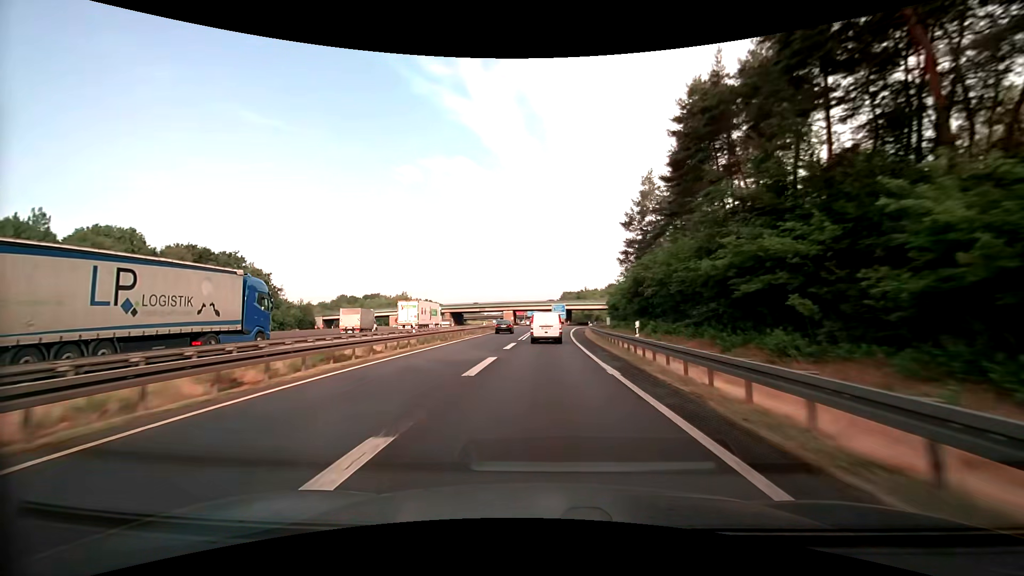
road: motorway_link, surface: asphalt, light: Day
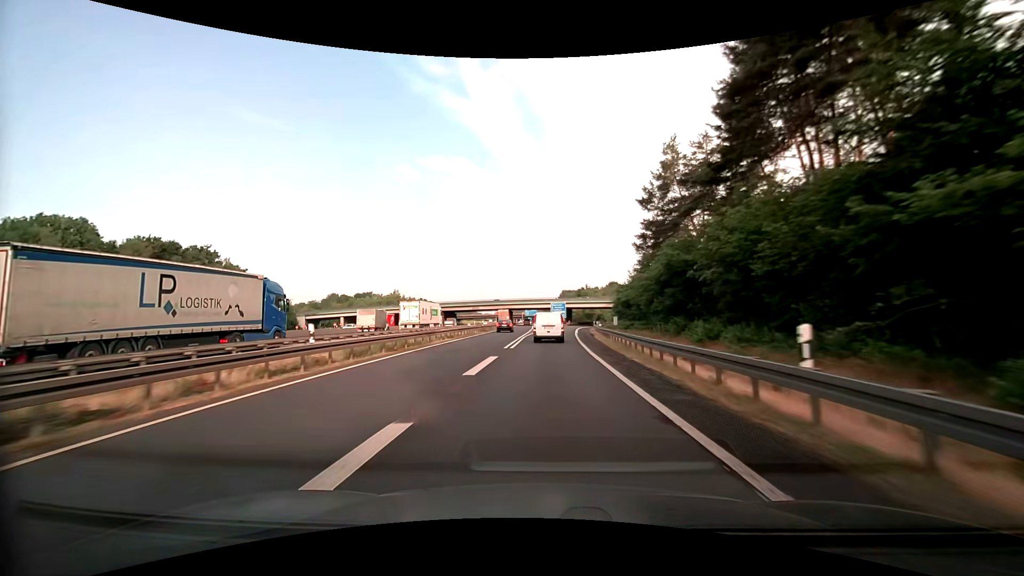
(-0.1, +11.7) m; 0°
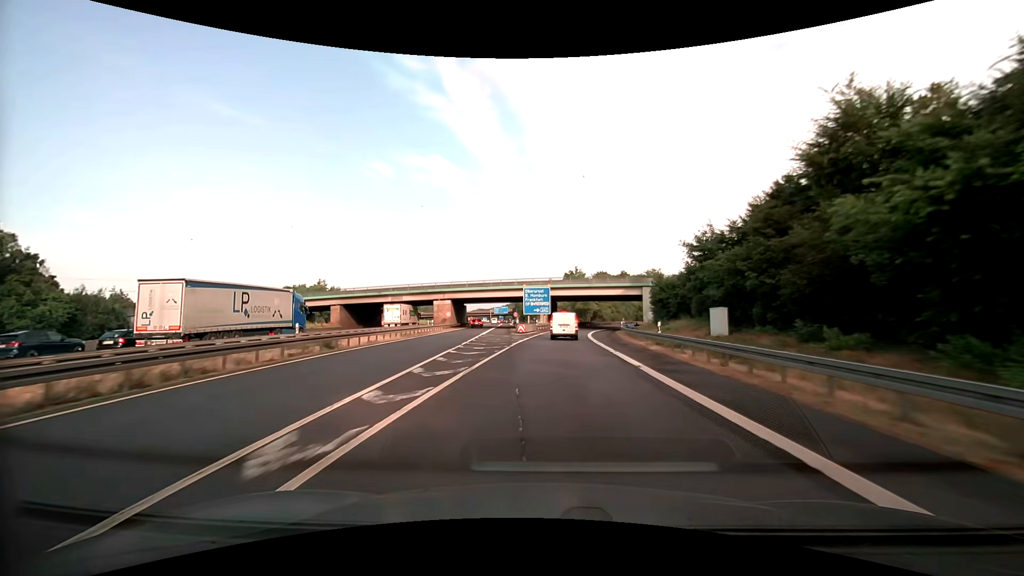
(+1.0, +57.3) m; +3°
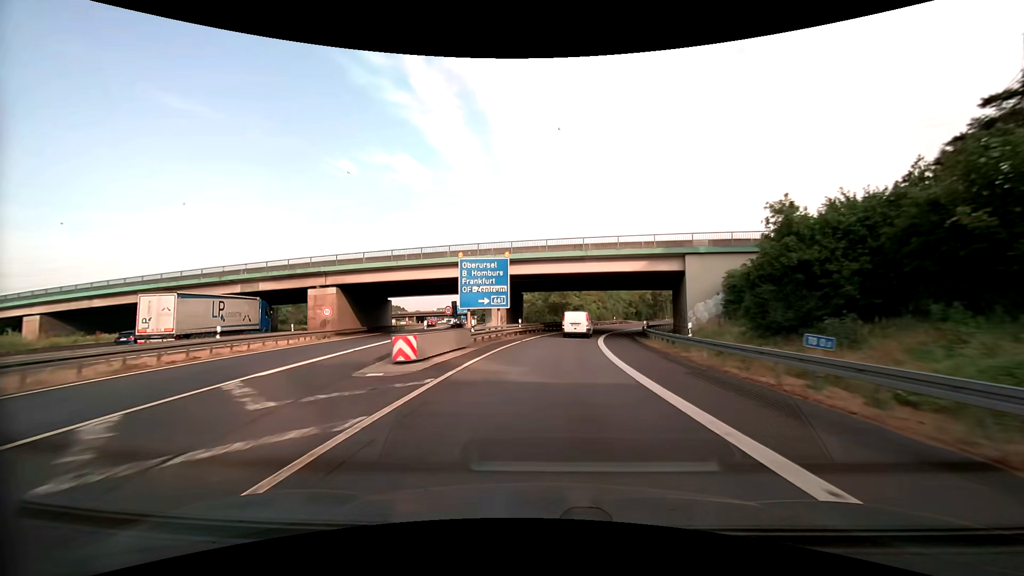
(+1.1, +33.5) m; +4°
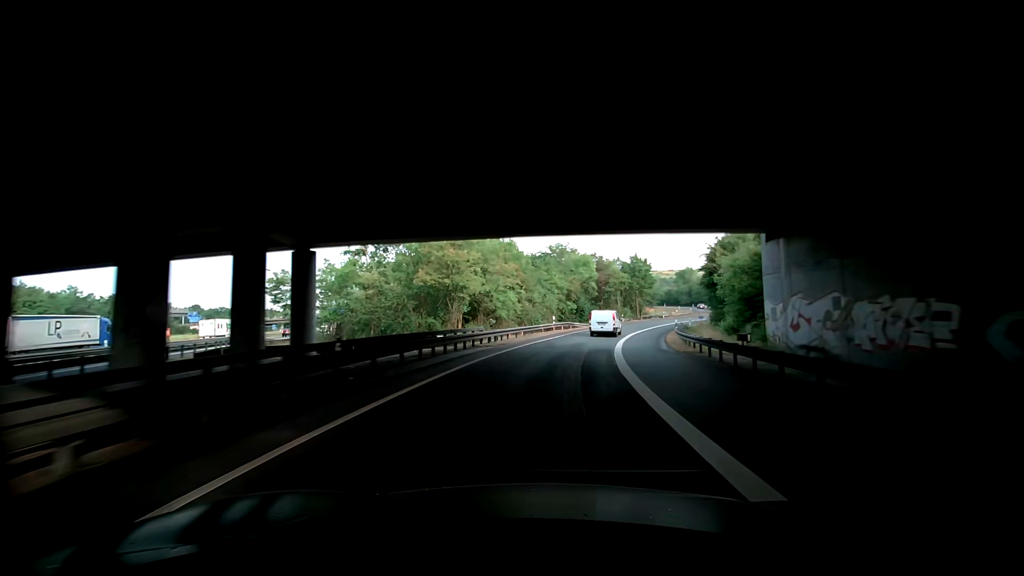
(+3.3, +43.9) m; +10°
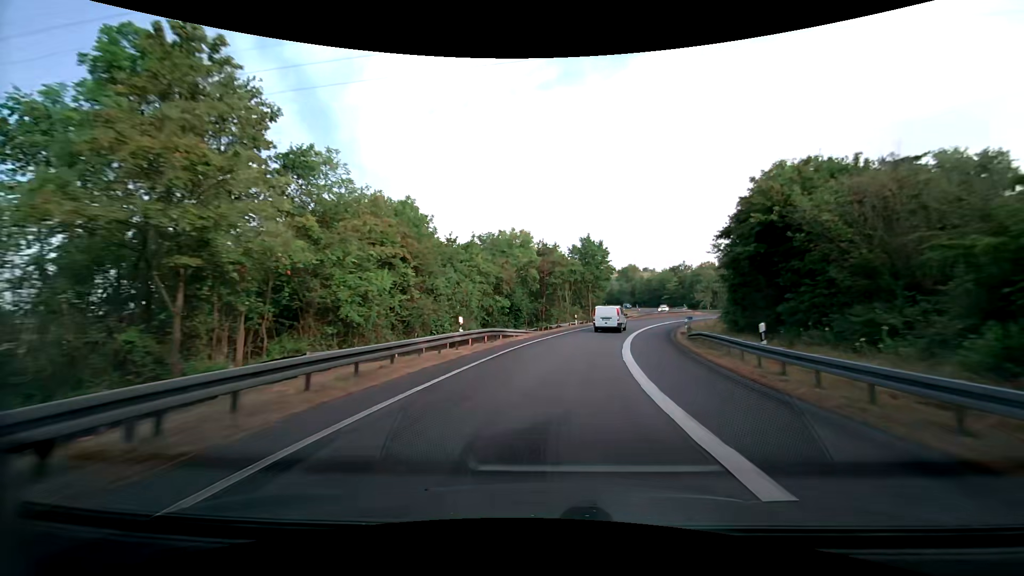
(-0.3, +22.0) m; +5°
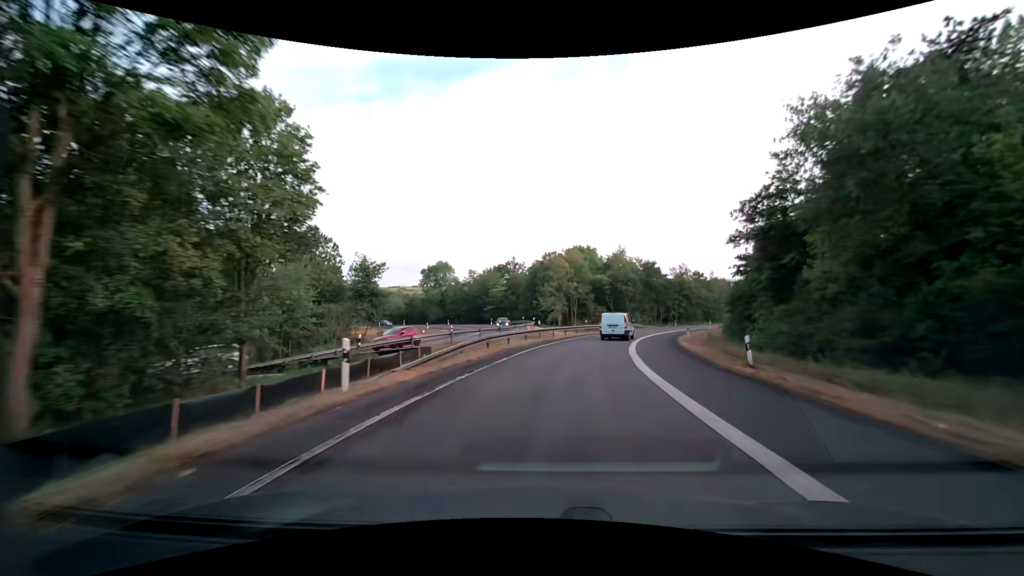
(+11.7, +53.1) m; +24°
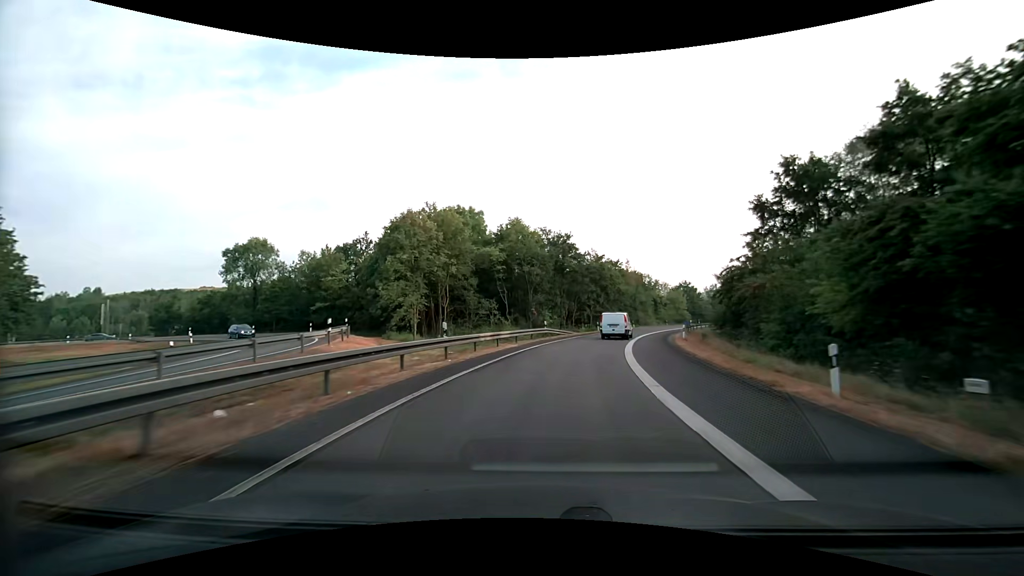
(+3.5, +32.1) m; +13°
(0, +10) (+1, +20) (+3, +30) (+5, +40) (+8, +49) (+11, +59) (+15, +68) (+19, +77) (+24, +86) (+29, +94) m
